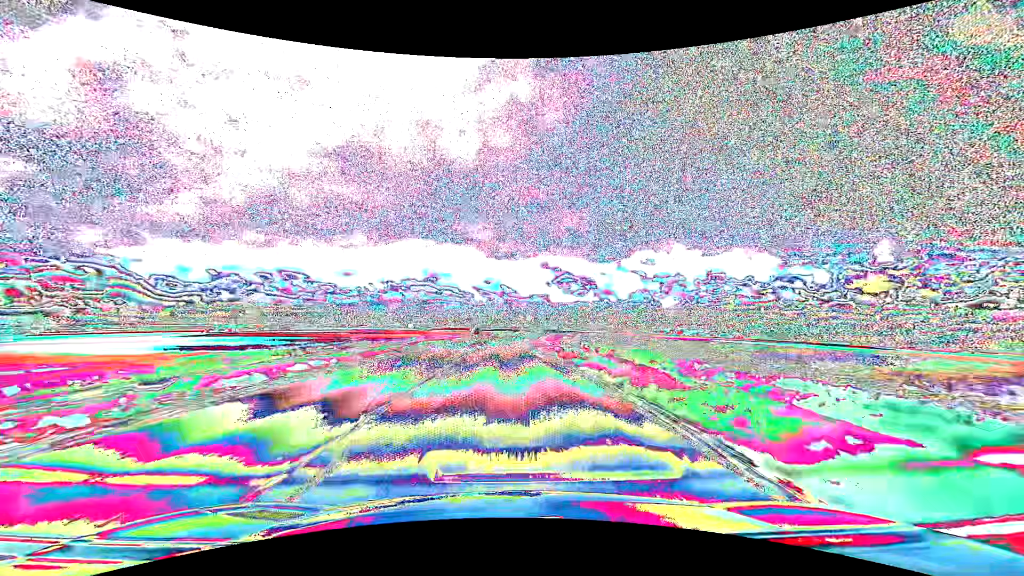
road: primary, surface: asphalt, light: Day
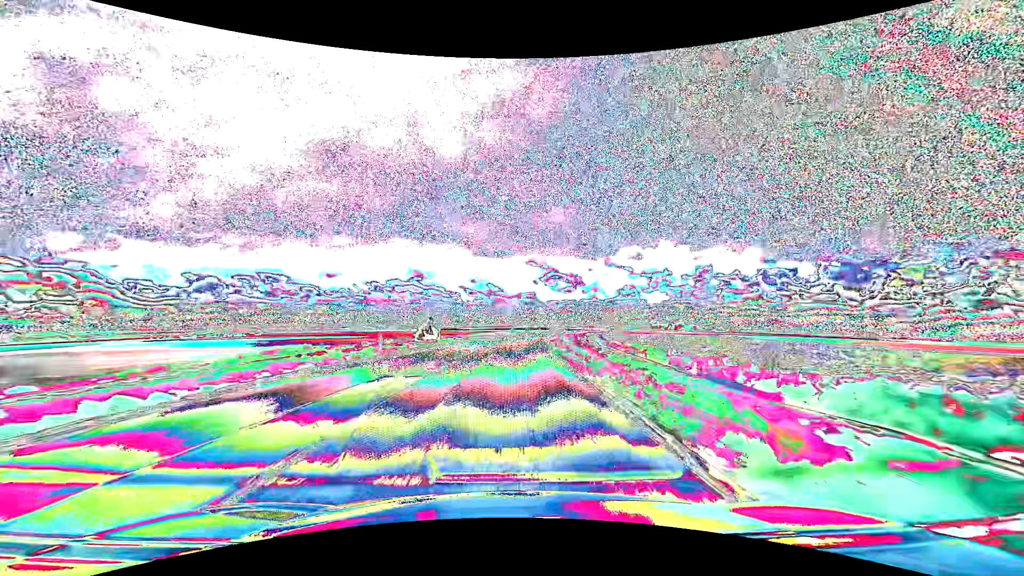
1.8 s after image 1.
(+0.3, +47.6) m; +1°
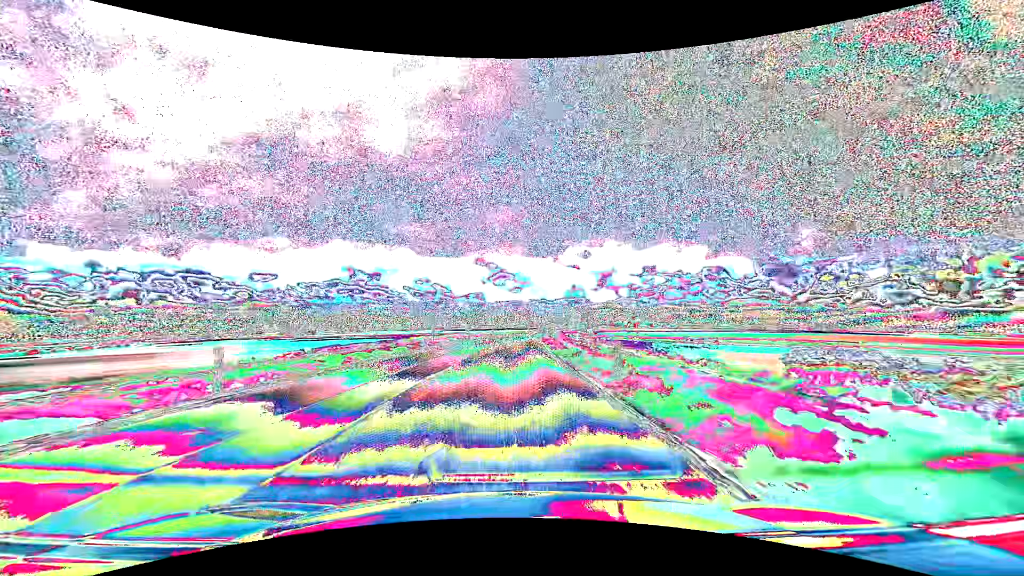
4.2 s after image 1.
(+3.3, +63.2) m; +6°
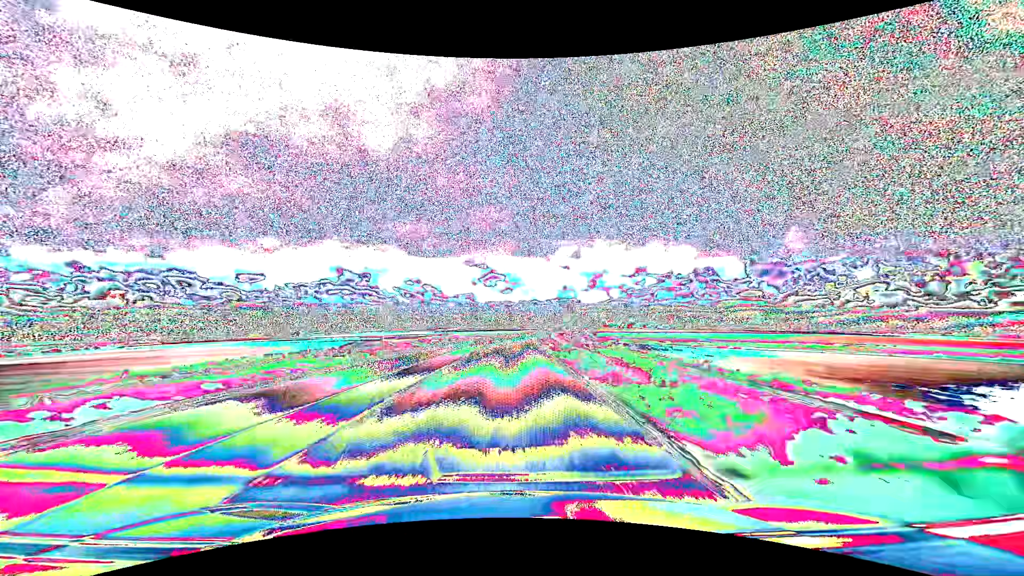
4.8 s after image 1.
(+0.2, +15.8) m; +1°
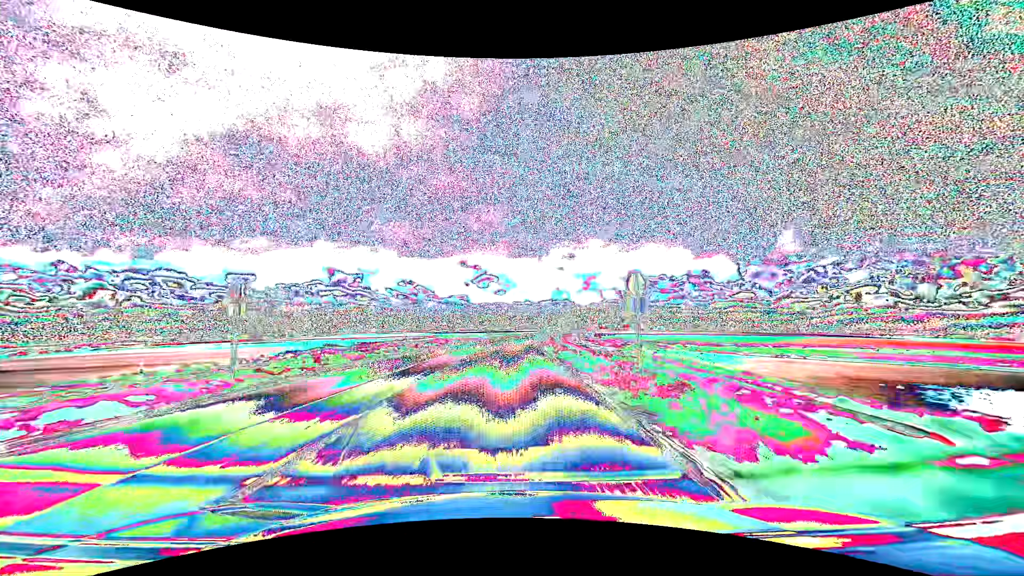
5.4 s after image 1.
(+0.1, +15.8) m; +1°
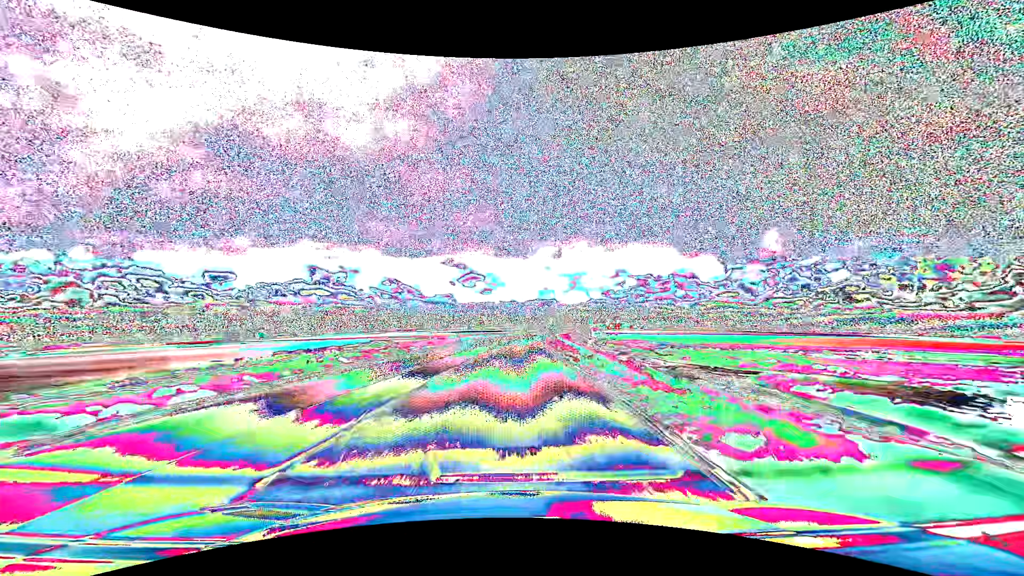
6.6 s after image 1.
(+0.4, +31.6) m; +2°
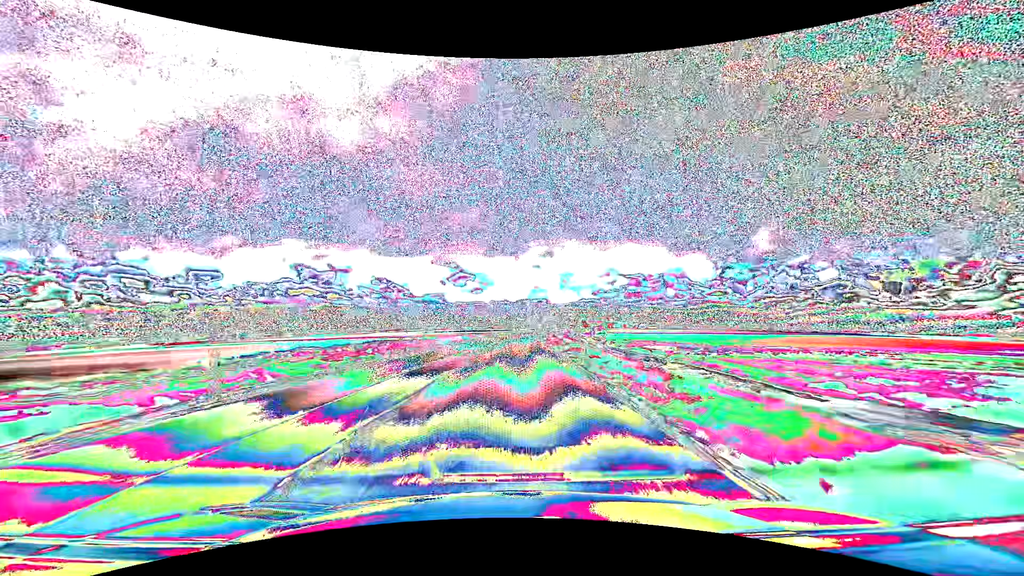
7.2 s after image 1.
(+0.1, +15.8) m; +1°
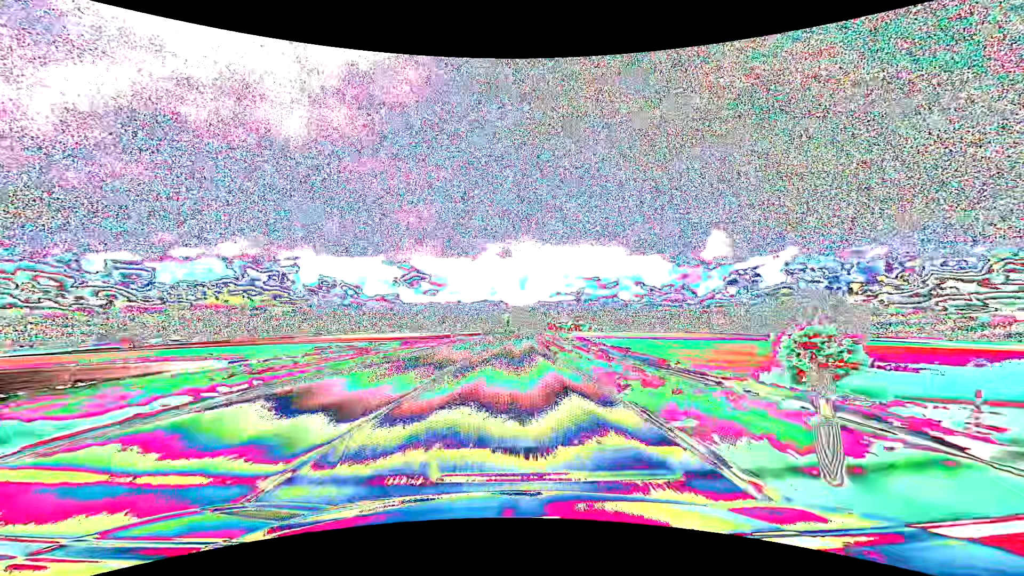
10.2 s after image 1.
(+3.8, +78.8) m; +5°
(0, +10) (0, +20) (0, +30) (+1, +40) (+1, +50) (+1, +60) (+2, +70) (+2, +80) (+3, +90) (+3, +100) m
